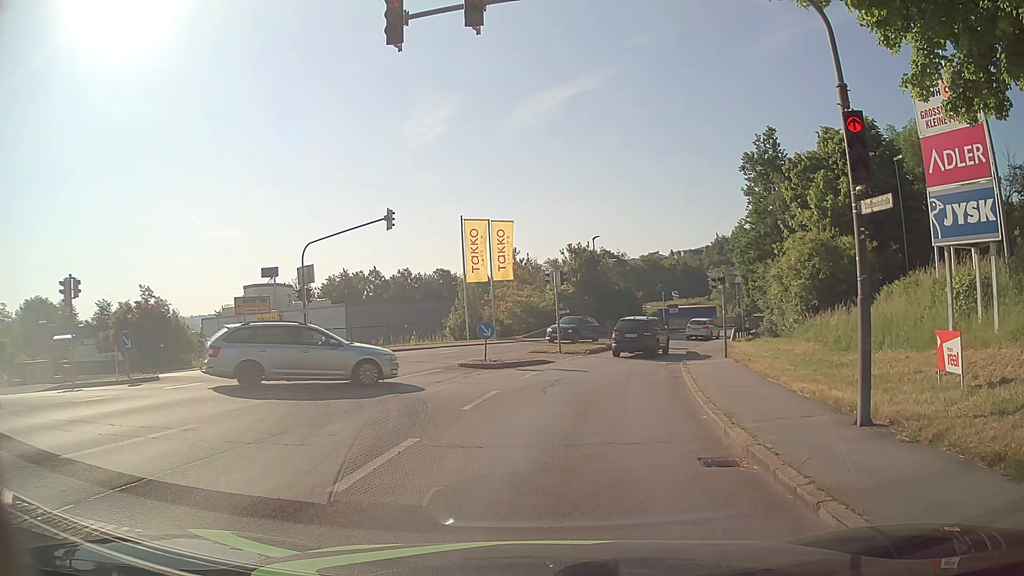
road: tertiary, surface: asphalt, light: Day
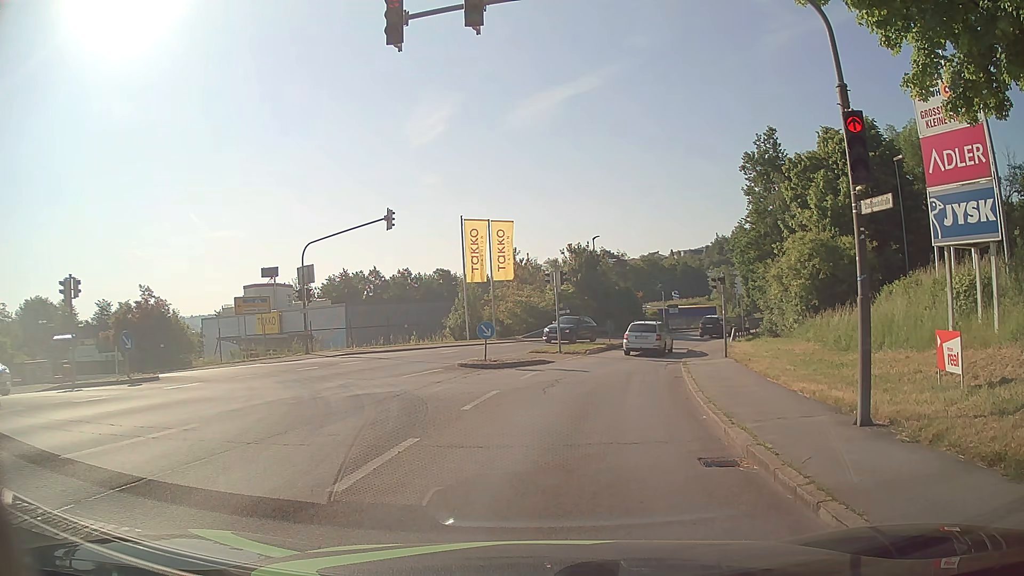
(0.0, 0.0) m; 0°
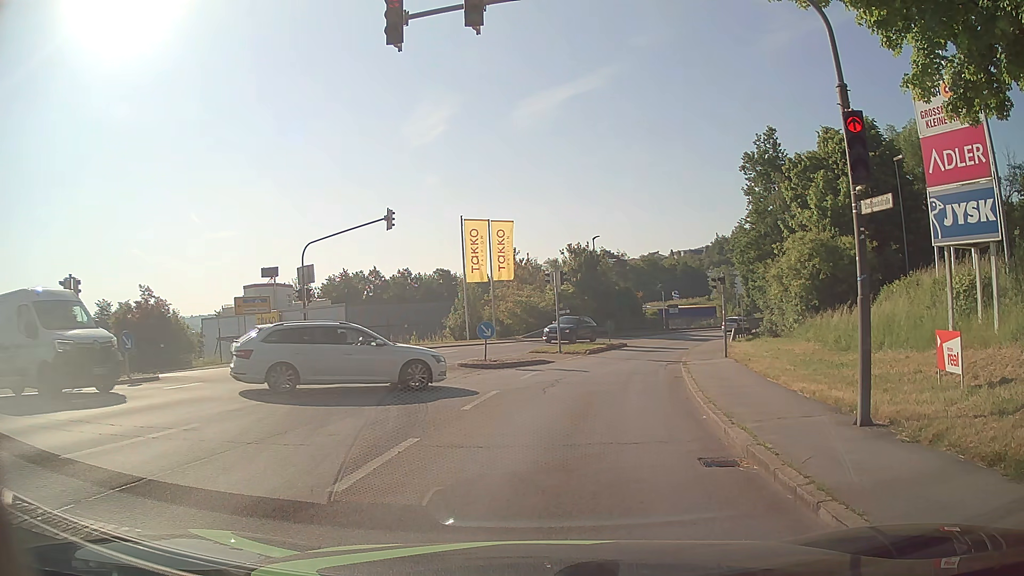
(0.0, 0.0) m; 0°
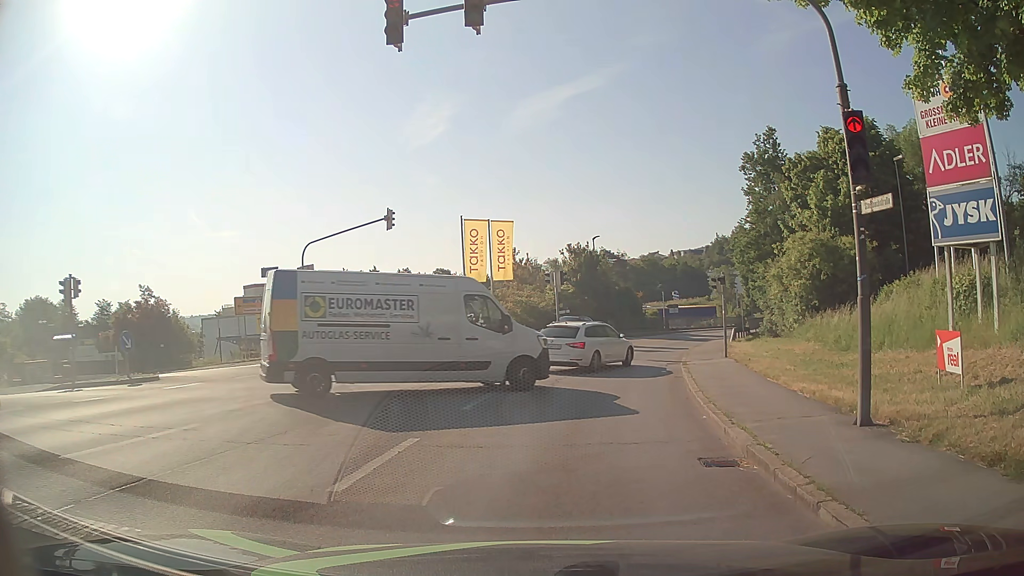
(0.0, 0.0) m; 0°
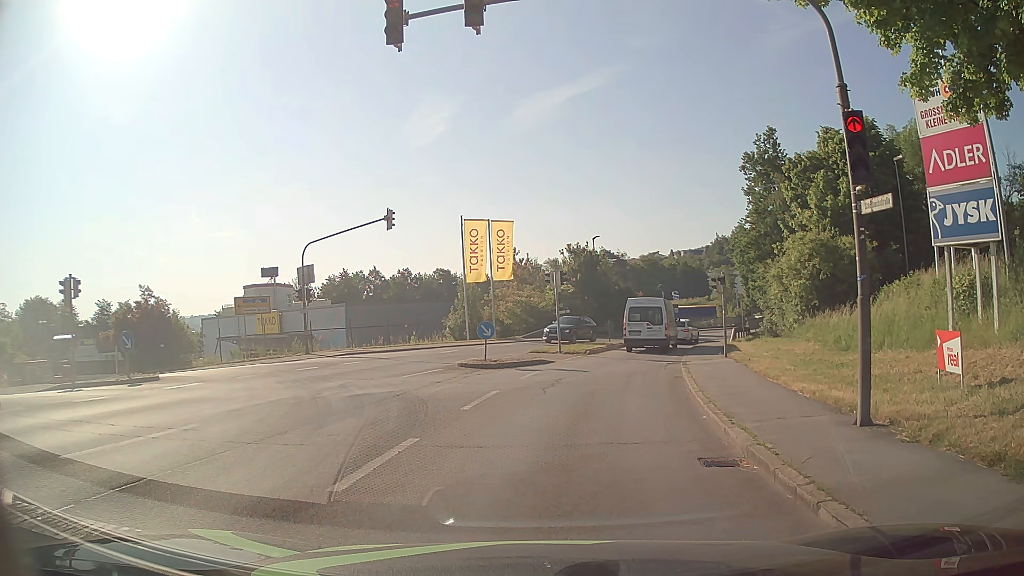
(0.0, 0.0) m; 0°
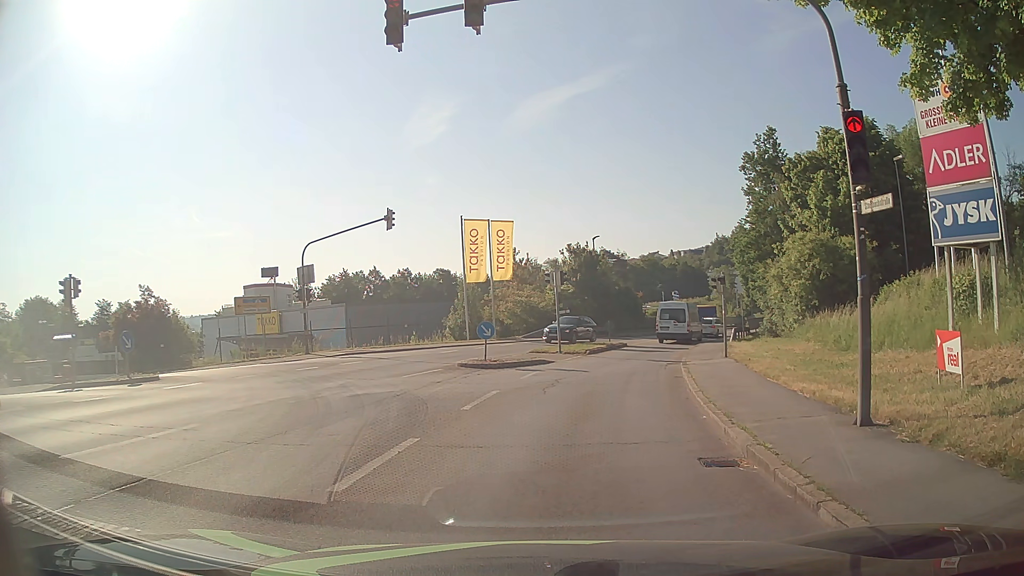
(0.0, 0.0) m; 0°
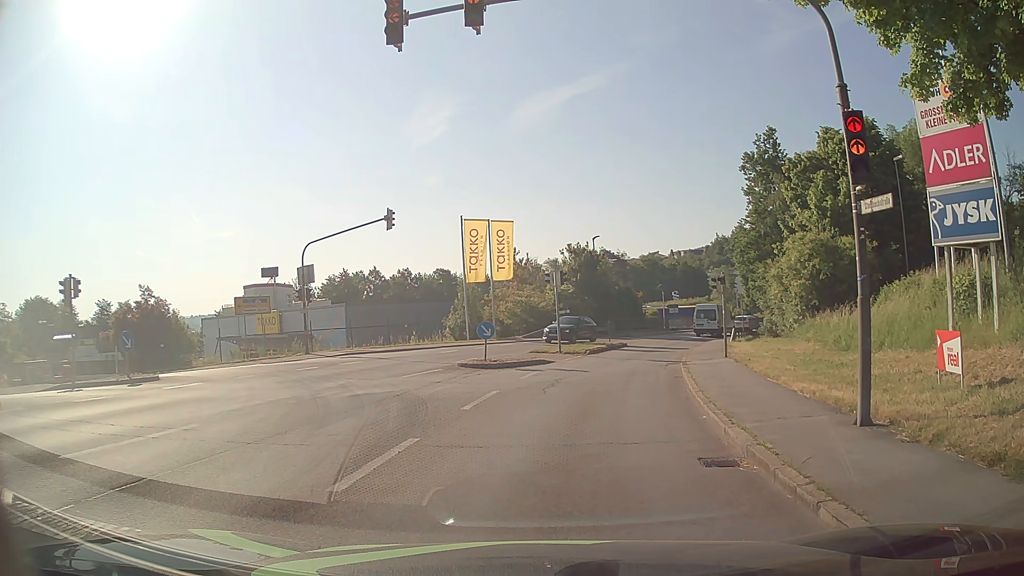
(0.0, 0.0) m; 0°
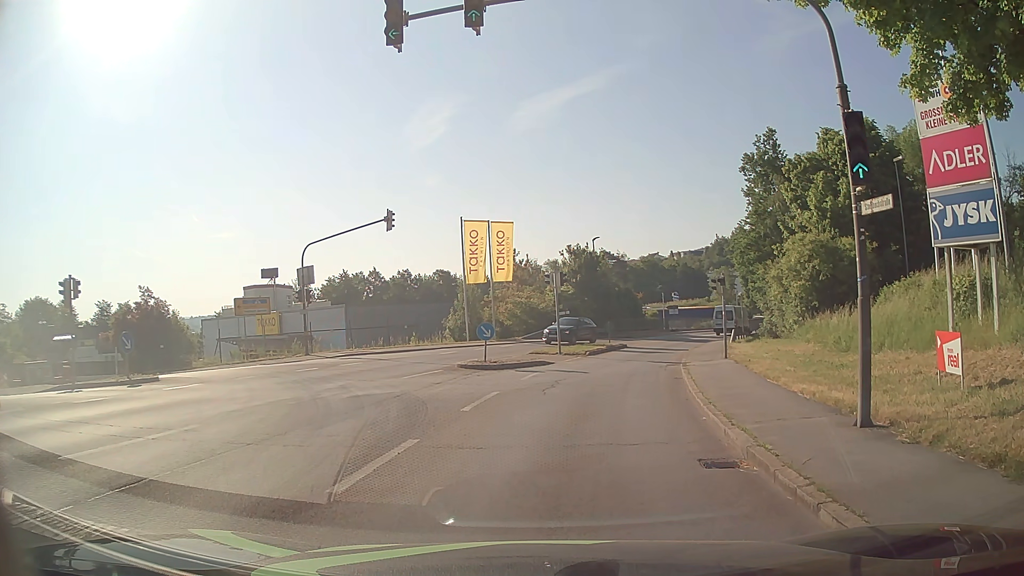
(0.0, 0.0) m; 0°
(+1, +10) (+2, +20) (+5, +30) (+8, +39) (+12, +48) (+17, +57) (+23, +65) (+30, +73) (+36, +80) (+42, +88) m
